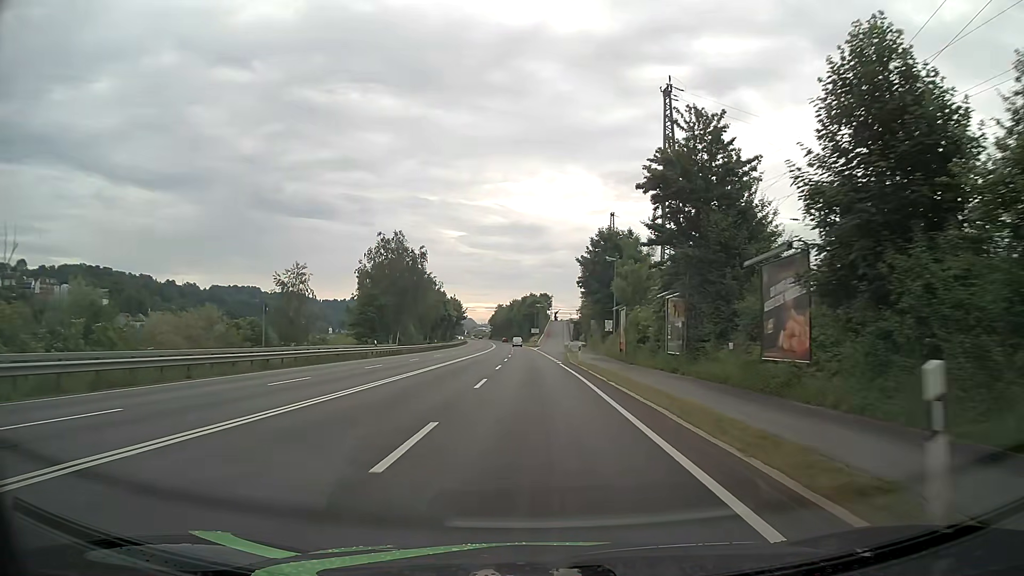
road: primary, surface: asphalt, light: Day
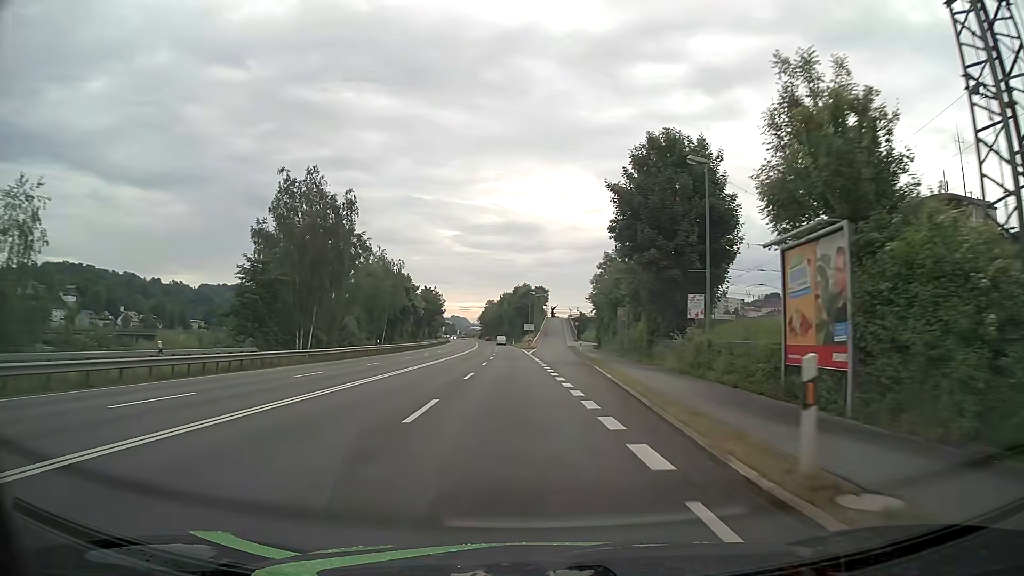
(0.0, +32.2) m; 0°
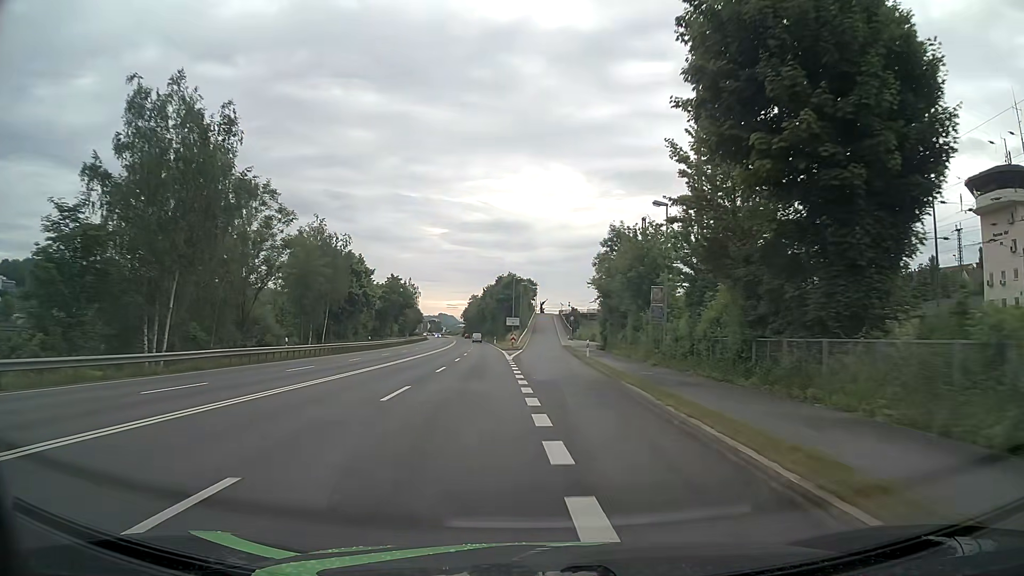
(+0.2, +20.8) m; +1°
